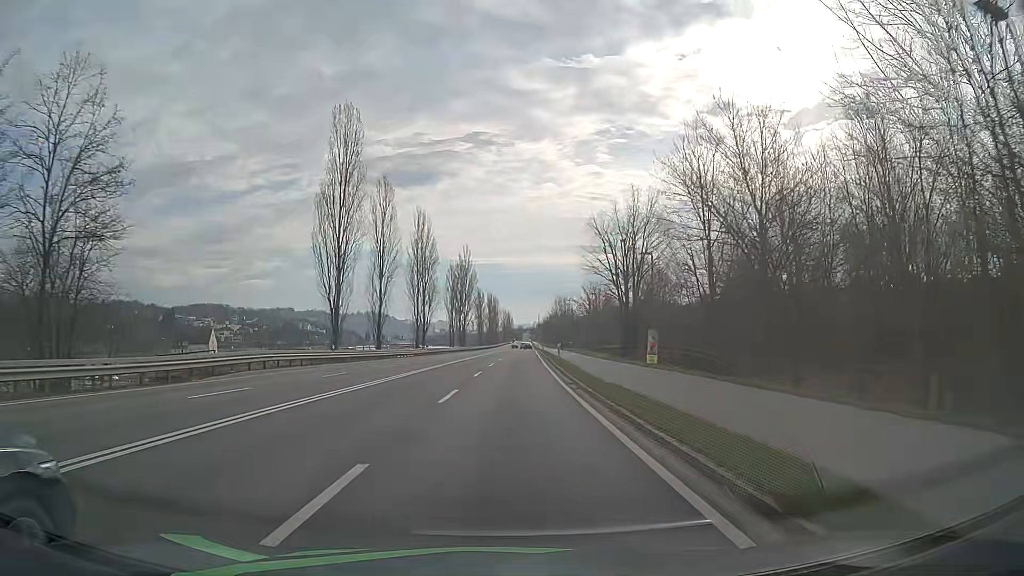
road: primary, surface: asphalt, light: Day
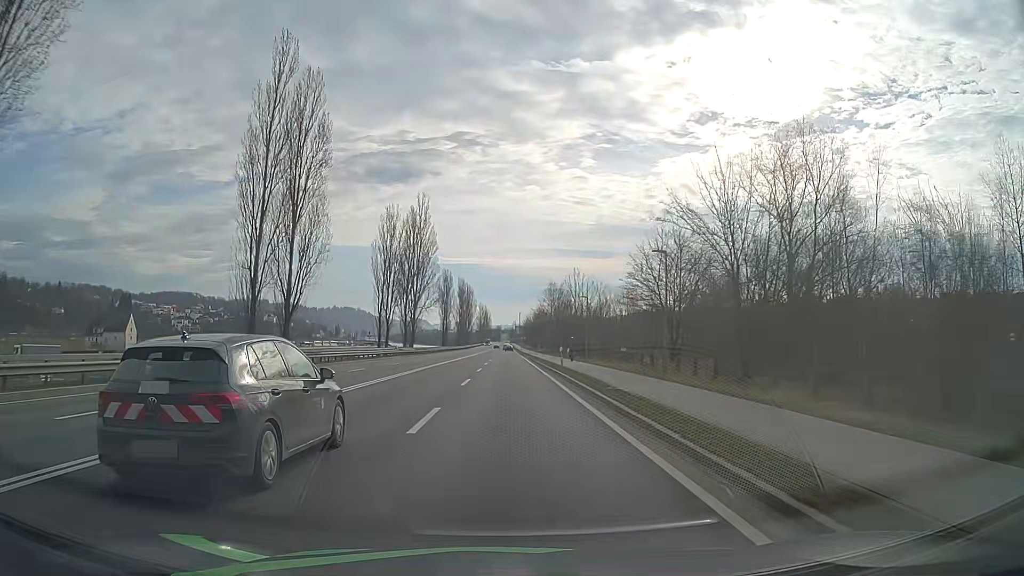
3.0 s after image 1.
(+0.9, +53.3) m; +2°
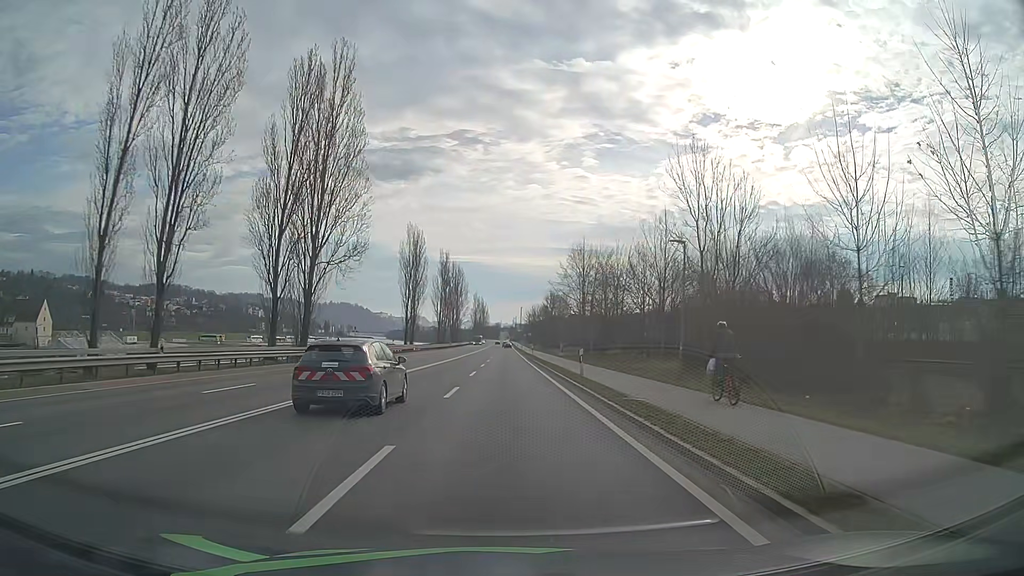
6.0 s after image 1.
(0.0, +53.5) m; 0°
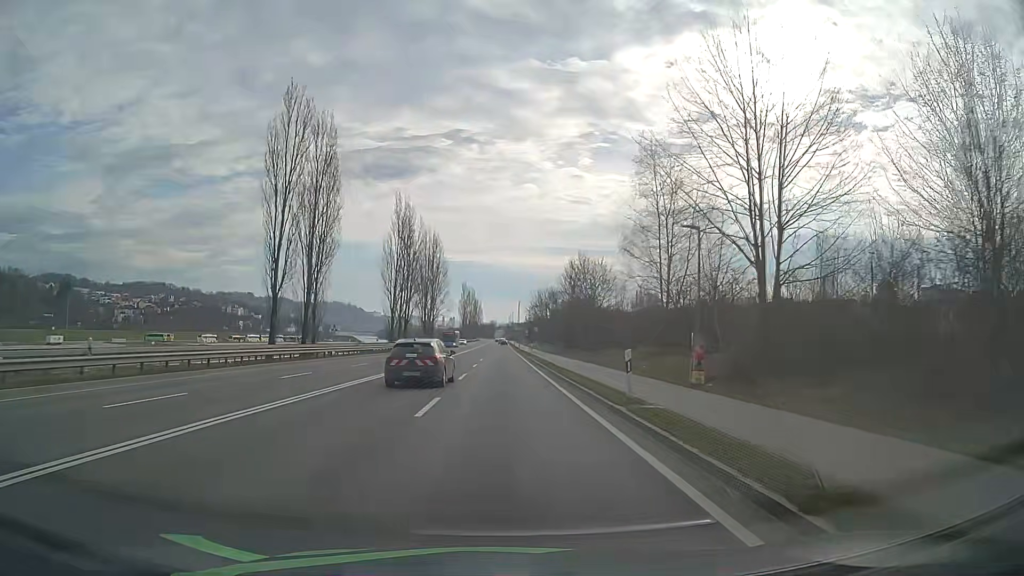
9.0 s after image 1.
(+0.1, +53.0) m; 0°
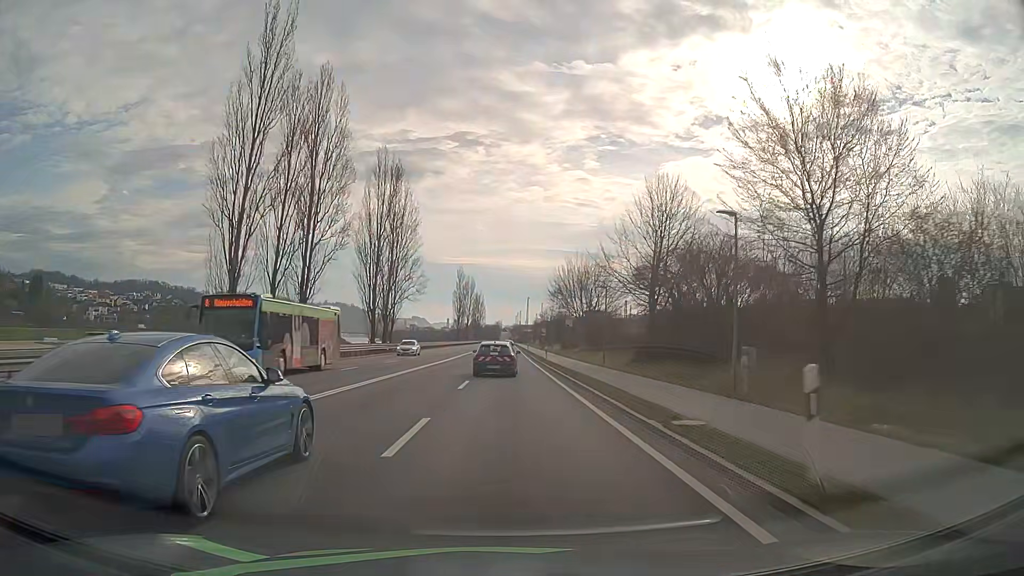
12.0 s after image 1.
(-0.2, +52.4) m; -1°
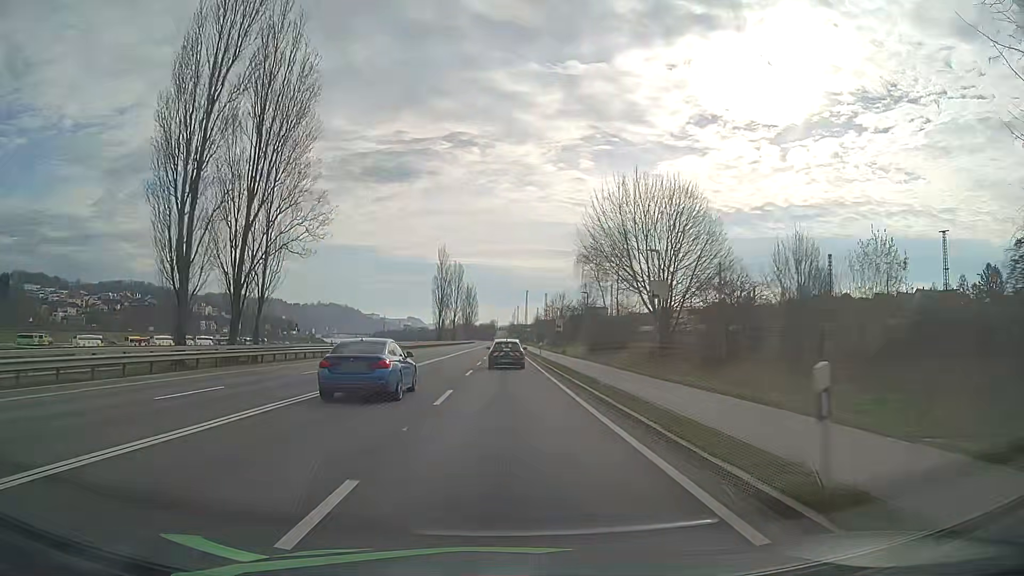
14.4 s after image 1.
(+0.4, +41.7) m; +1°
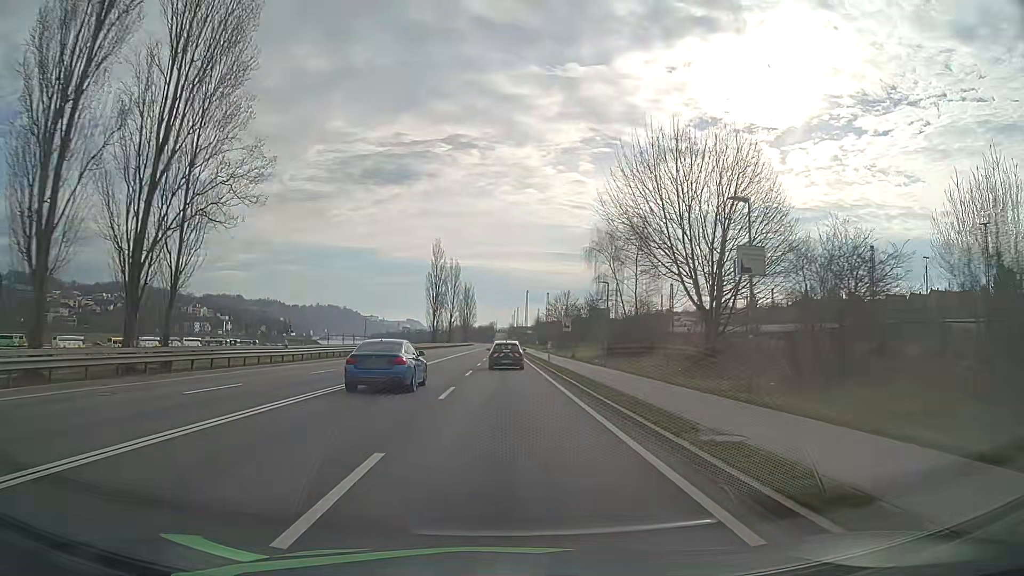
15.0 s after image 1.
(0.0, +10.4) m; 0°
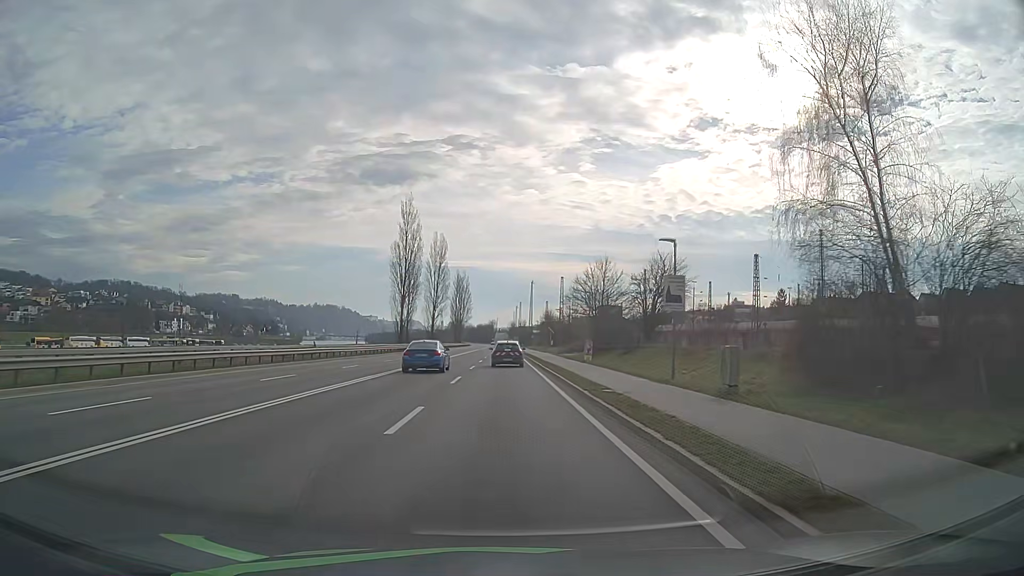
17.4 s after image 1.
(-0.1, +41.8) m; 0°
(0, +10) (0, +20) (0, +30) (0, +40) (0, +50) (0, +60) (0, +70) (0, +80) (0, +90) (0, +100) m
